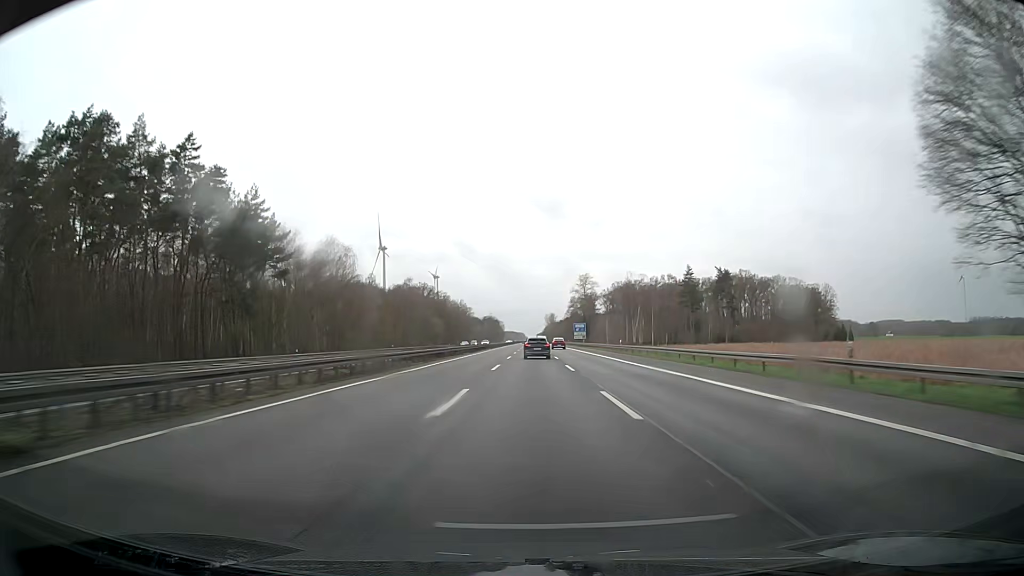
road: motorway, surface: asphalt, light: Day
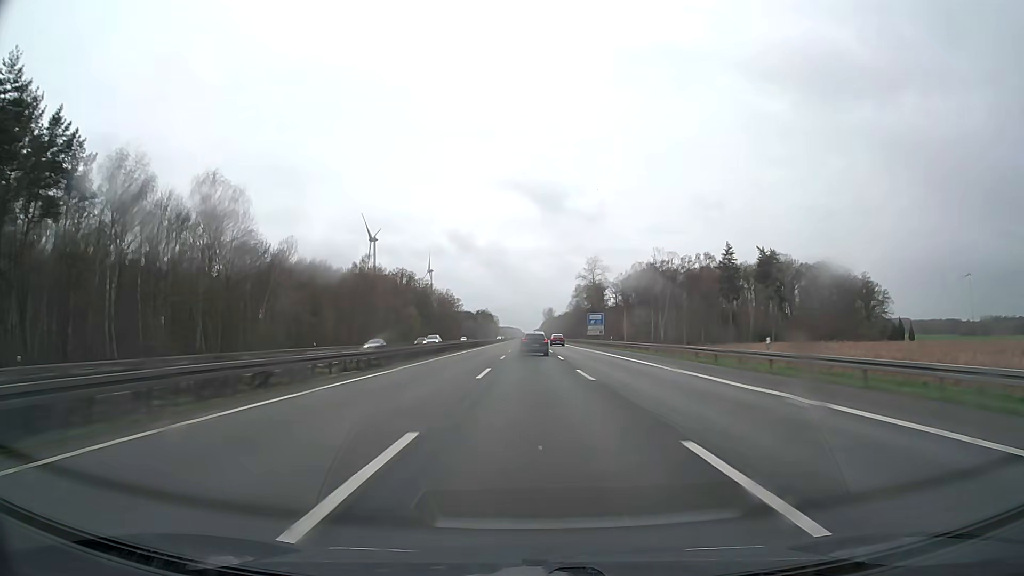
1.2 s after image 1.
(+0.2, +44.9) m; 0°
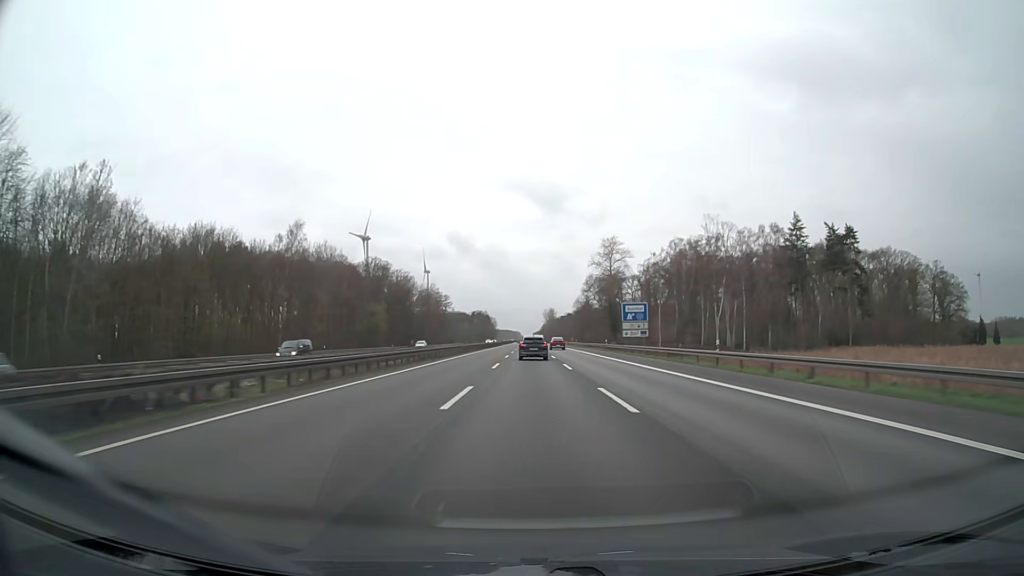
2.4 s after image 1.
(0.0, +44.2) m; 0°
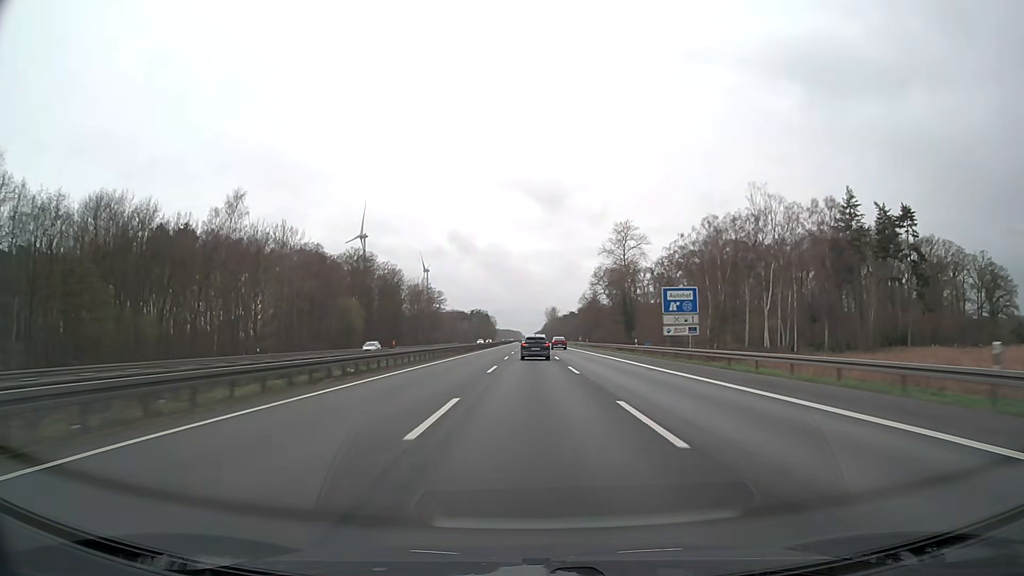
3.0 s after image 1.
(0.0, +22.1) m; 0°
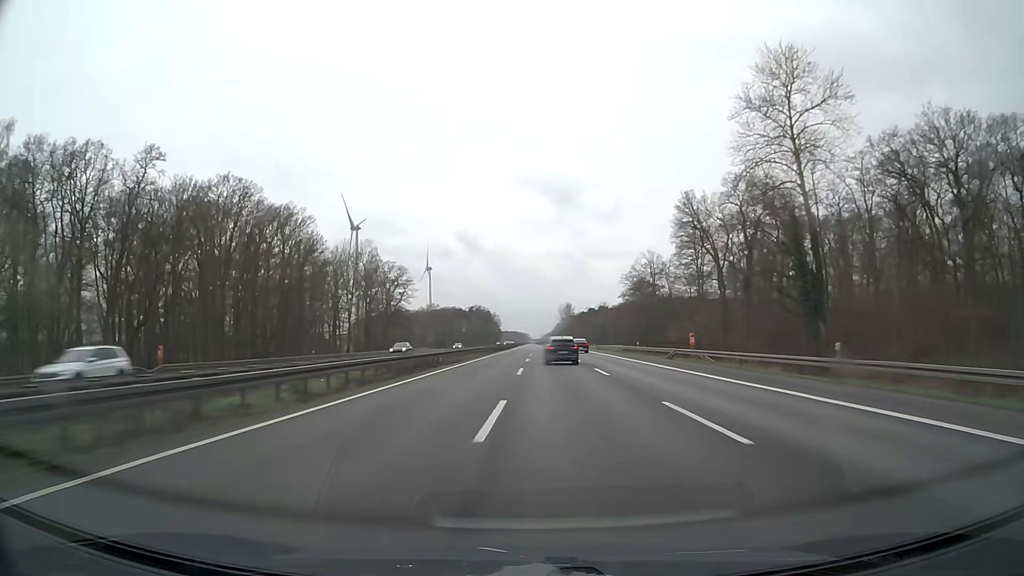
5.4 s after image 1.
(-0.7, +90.1) m; -1°
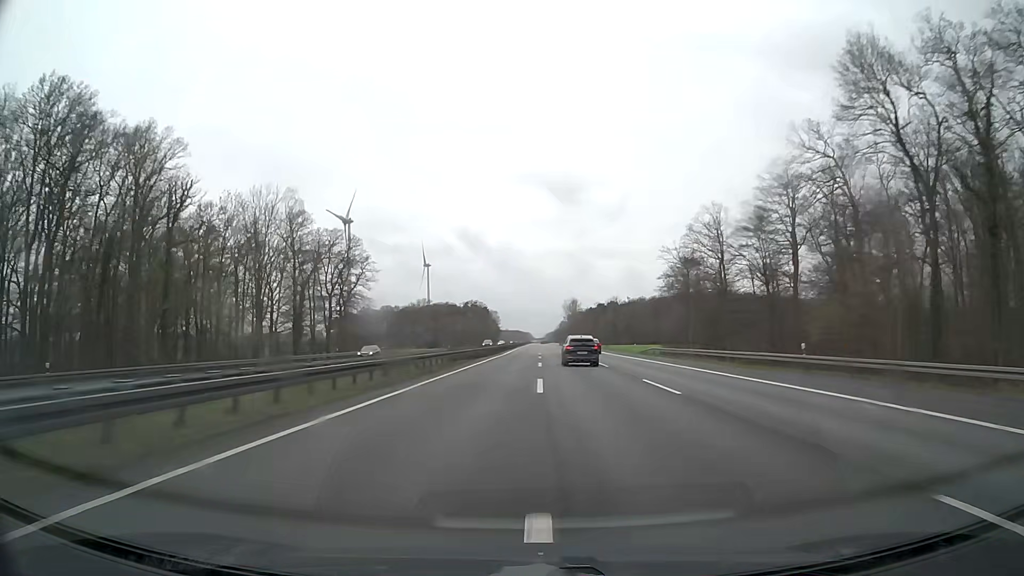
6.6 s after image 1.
(-0.1, +46.1) m; 0°
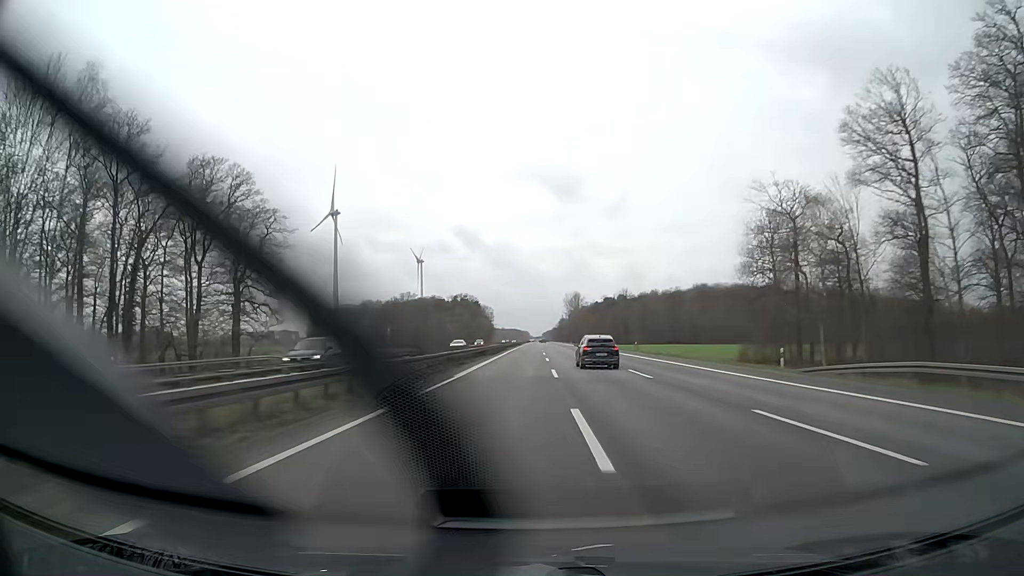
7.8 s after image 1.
(0.0, +46.7) m; 0°
